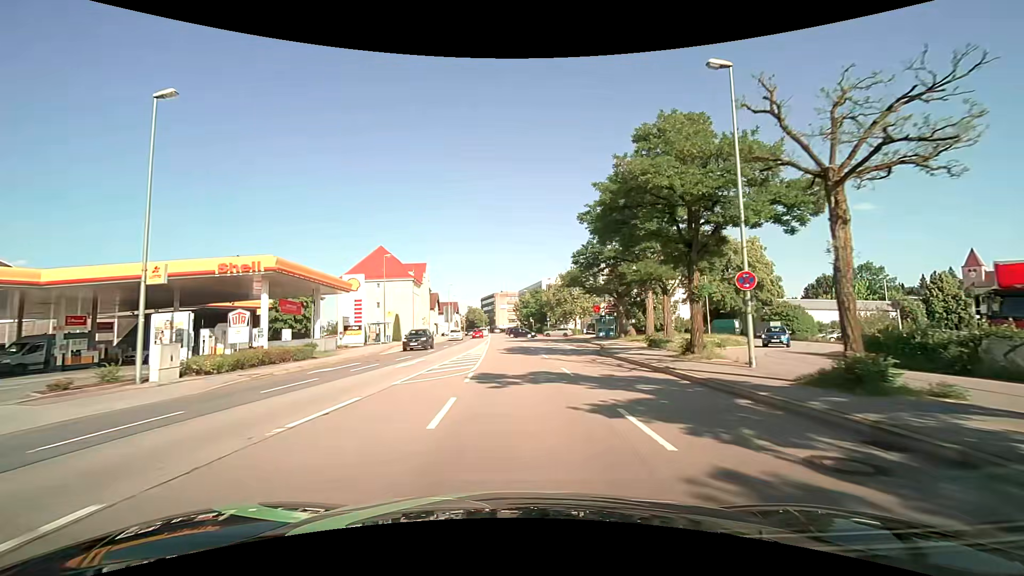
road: primary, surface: asphalt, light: Day
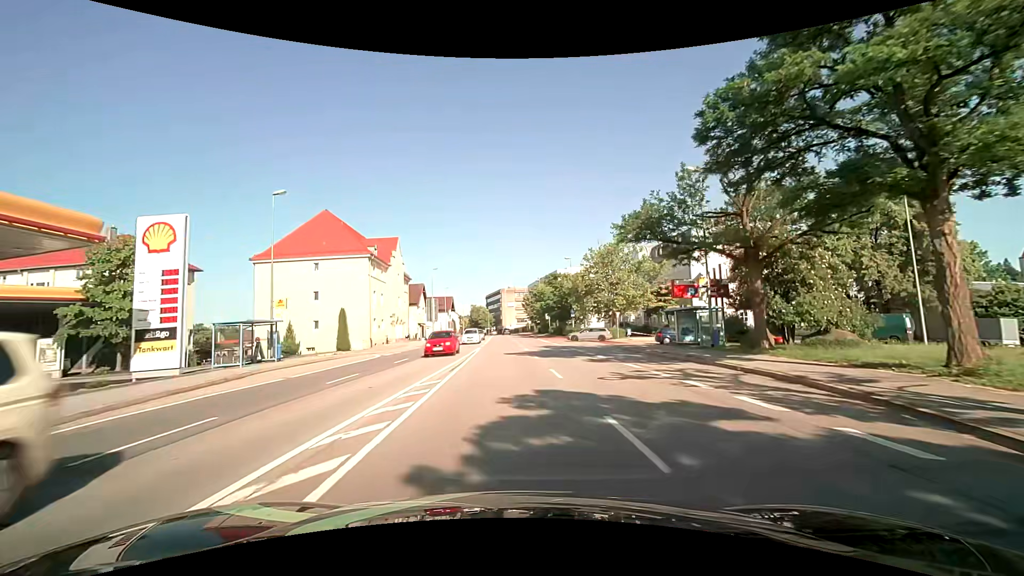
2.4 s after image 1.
(-0.2, +27.9) m; -1°
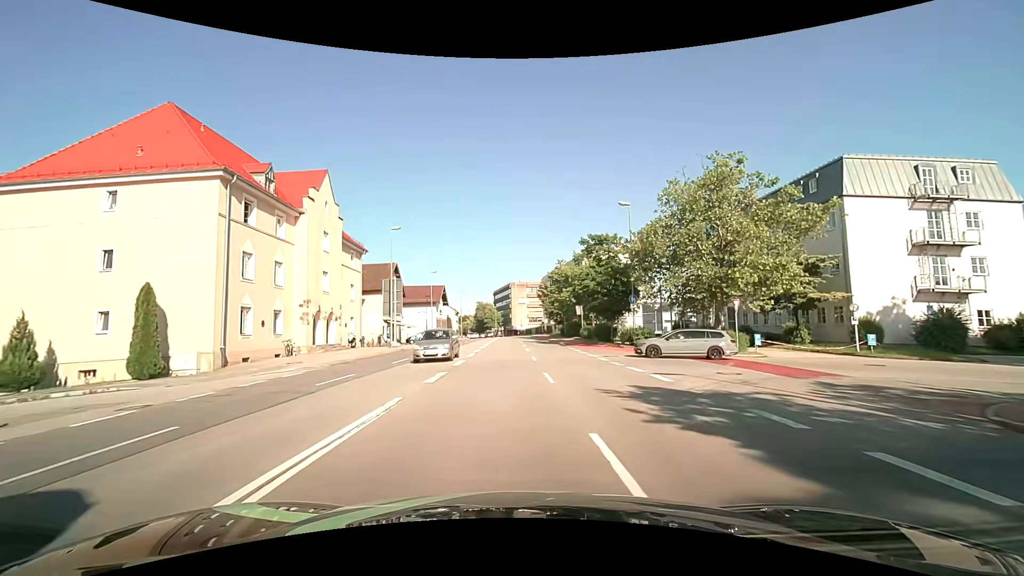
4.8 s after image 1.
(-0.2, +28.3) m; -1°
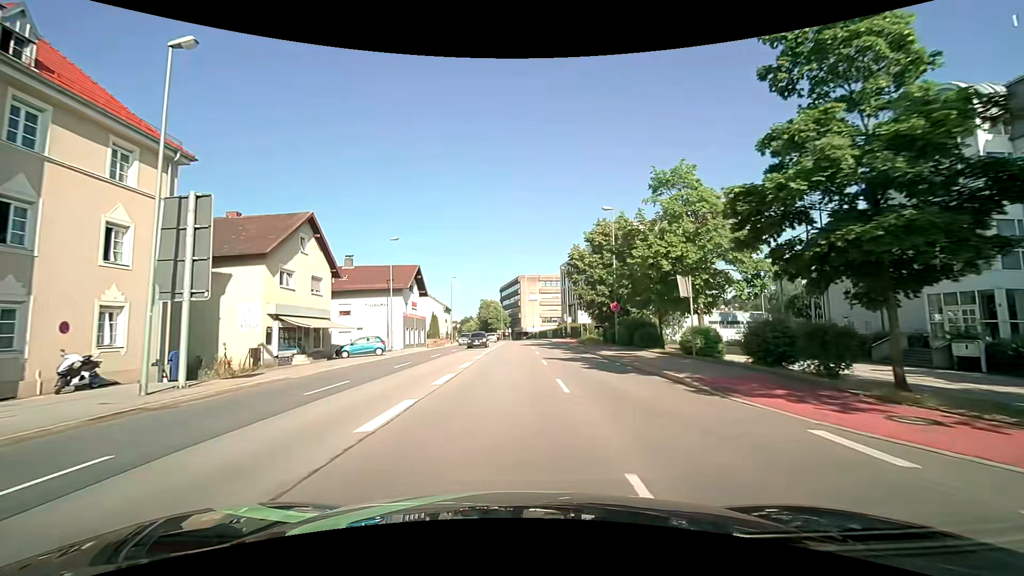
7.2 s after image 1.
(-0.3, +28.7) m; -1°
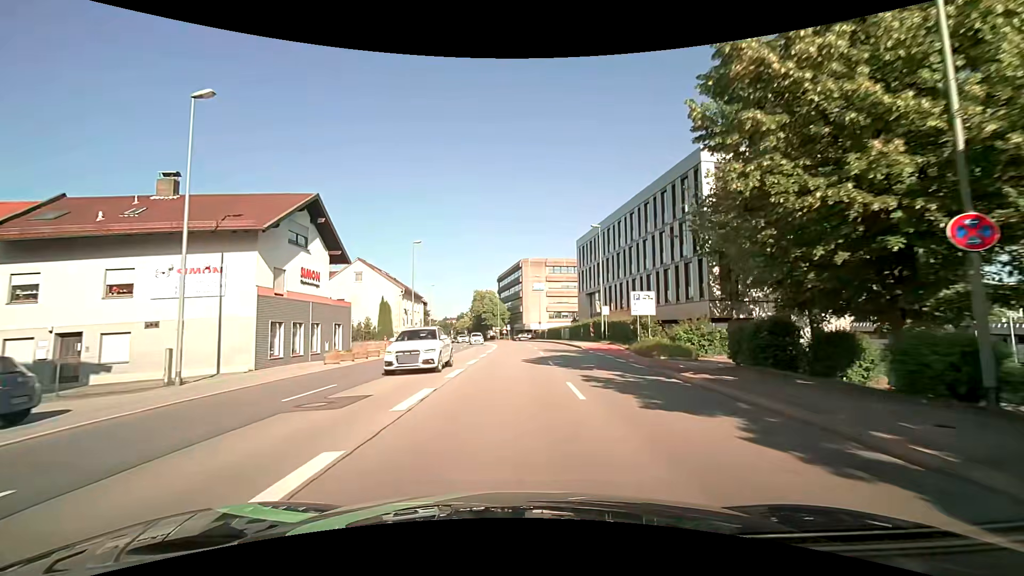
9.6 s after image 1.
(+0.1, +28.5) m; 0°
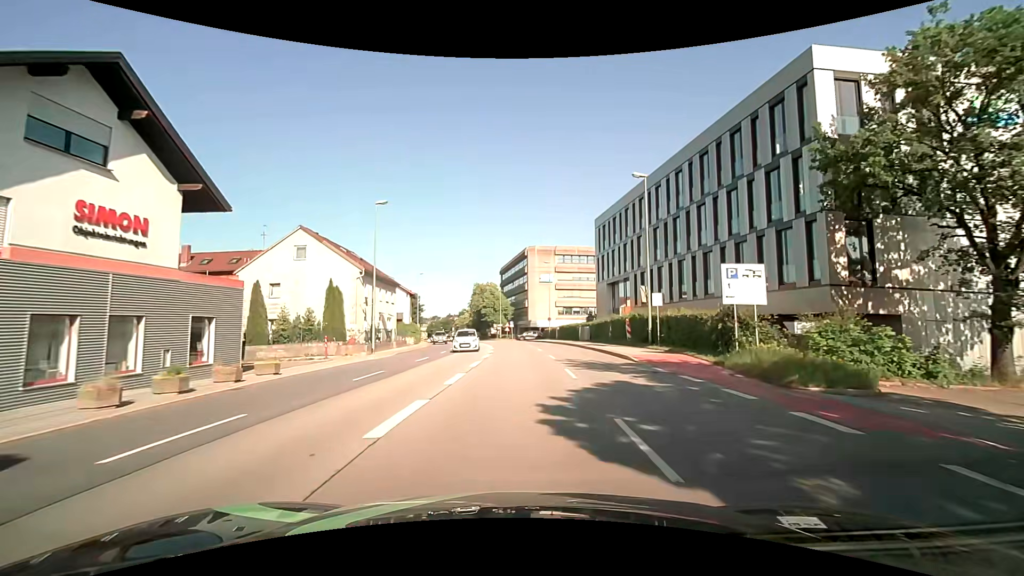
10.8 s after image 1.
(0.0, +14.1) m; -1°
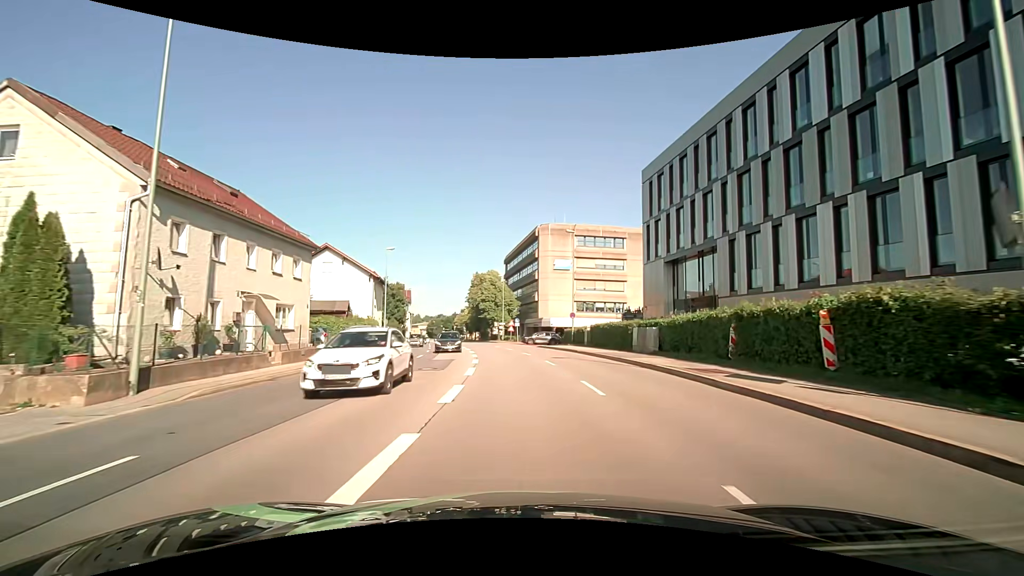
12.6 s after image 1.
(-0.1, +21.0) m; -1°
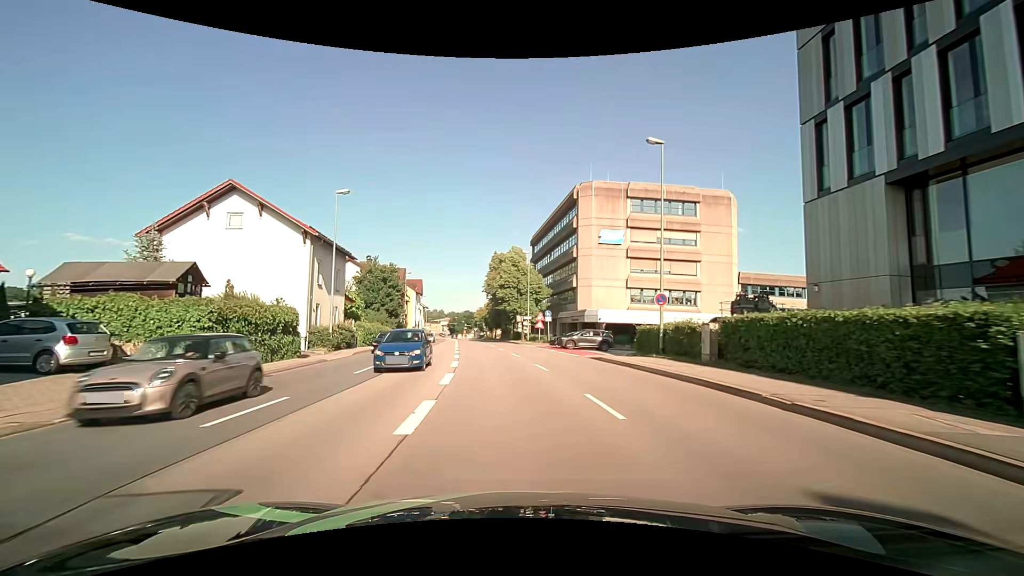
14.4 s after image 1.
(-0.2, +20.9) m; -3°
(0, +10) (-1, +20) (-2, +30) (-3, +40) (-4, +50) (-5, +60) (-7, +70) (-8, +80) (-9, +89) (-11, +99) m
